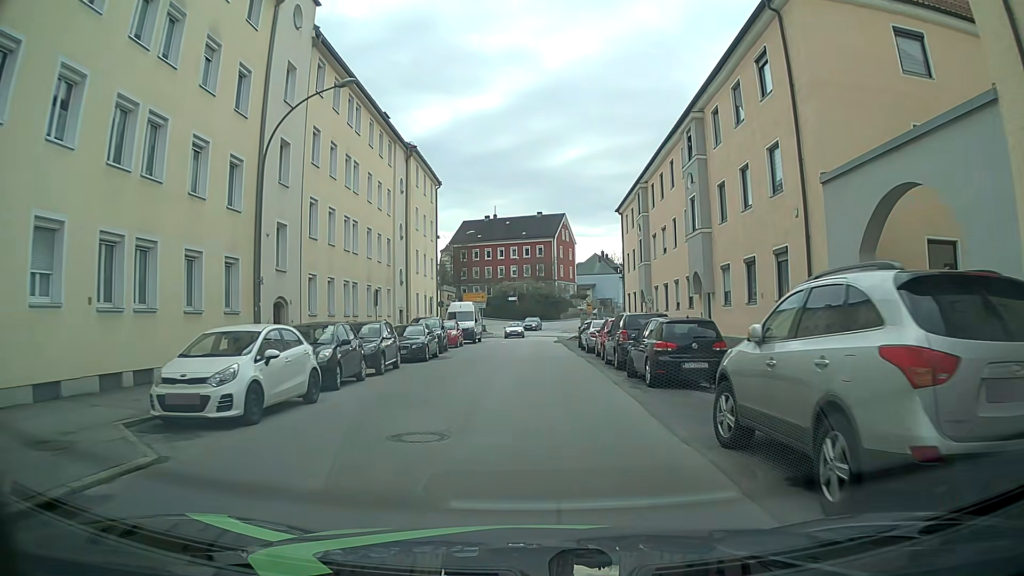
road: tertiary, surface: asphalt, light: Day
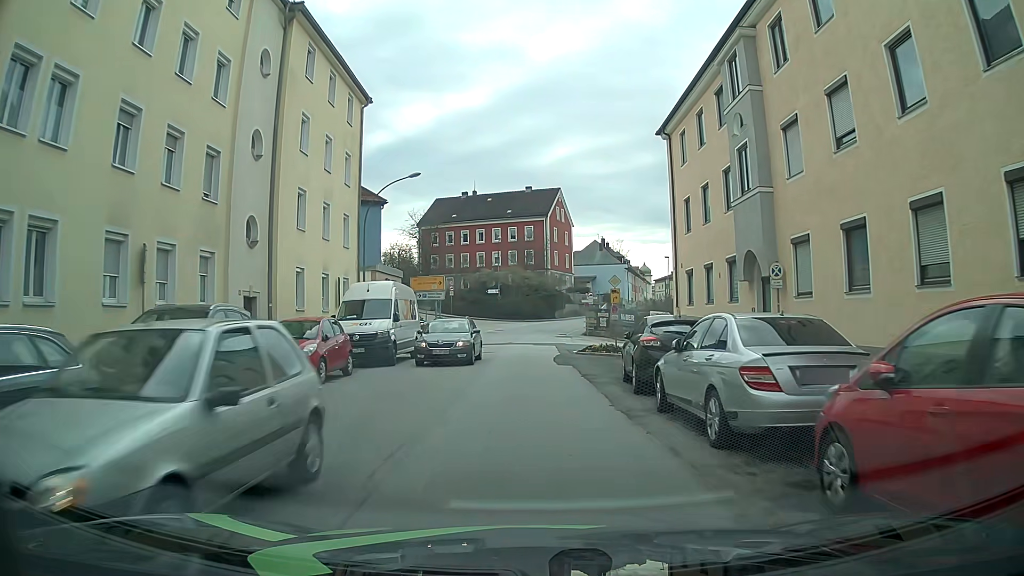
(+0.2, +22.4) m; 0°
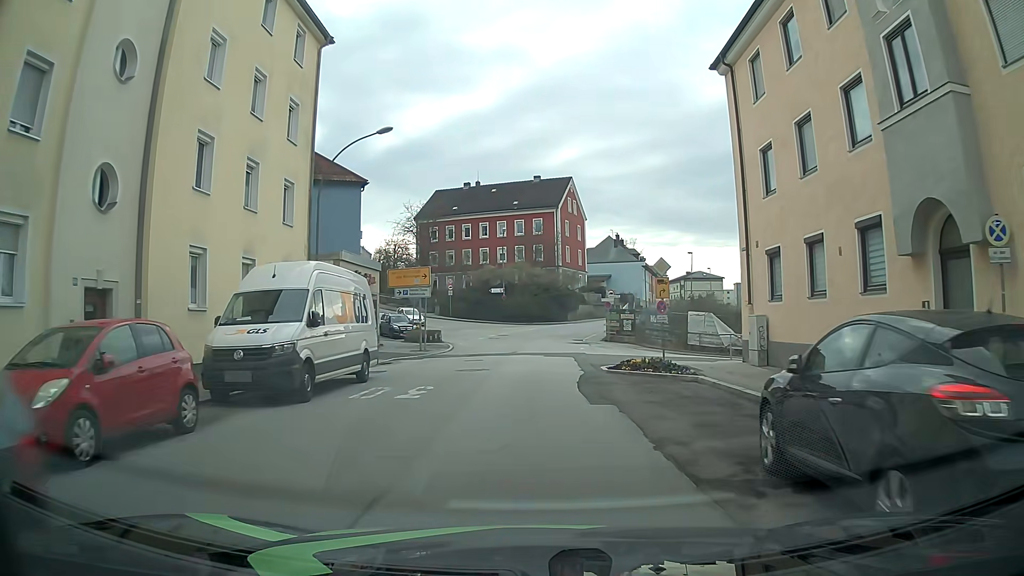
(+0.1, +9.0) m; 0°
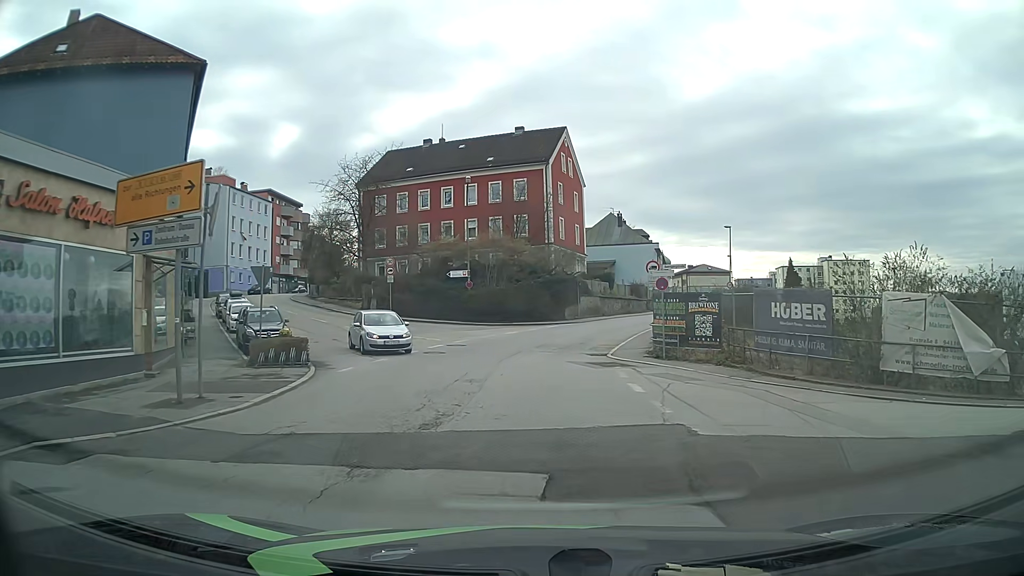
(+0.1, +22.4) m; +1°
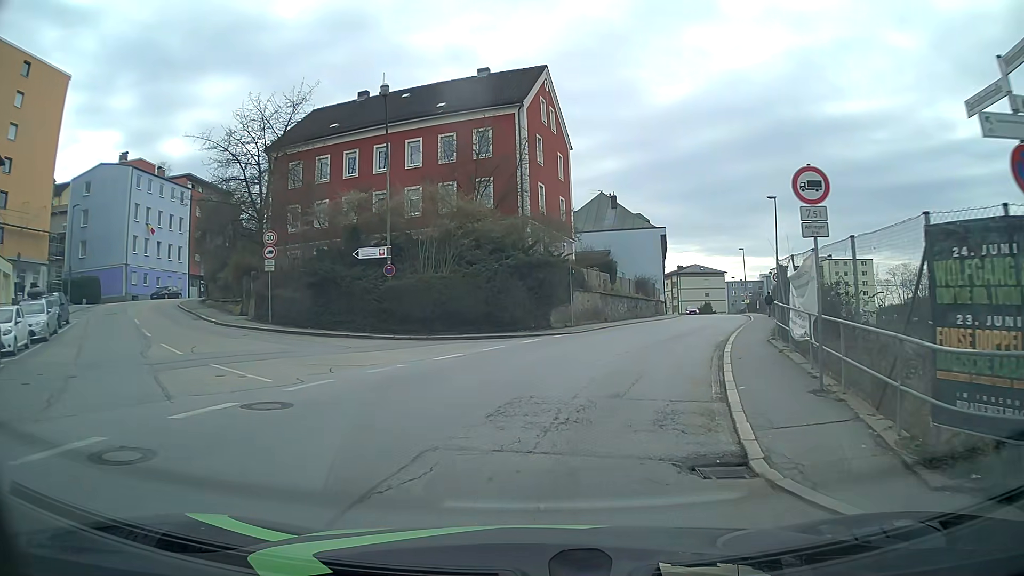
(+0.3, +17.8) m; +2°
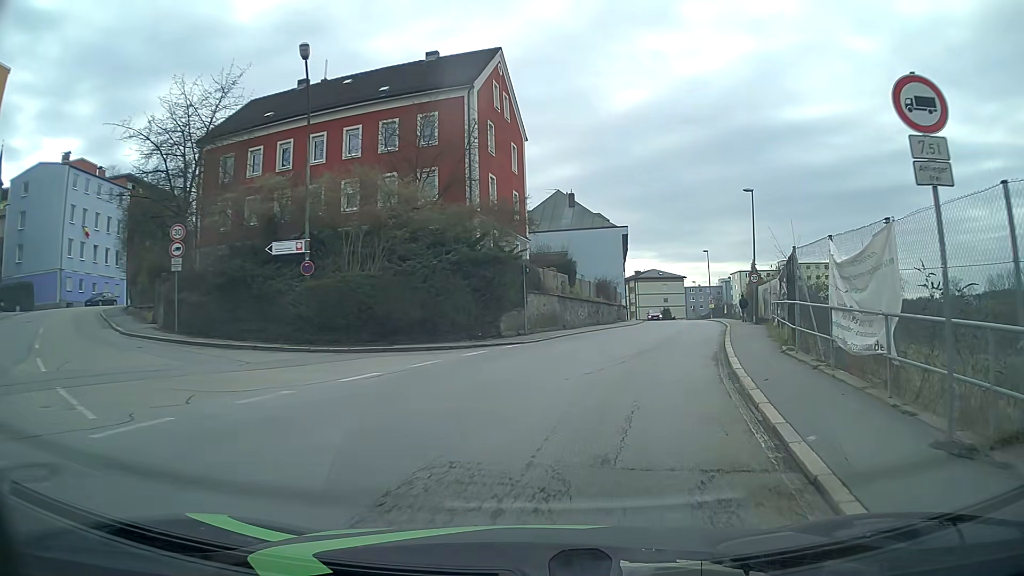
(+0.1, +4.4) m; +4°
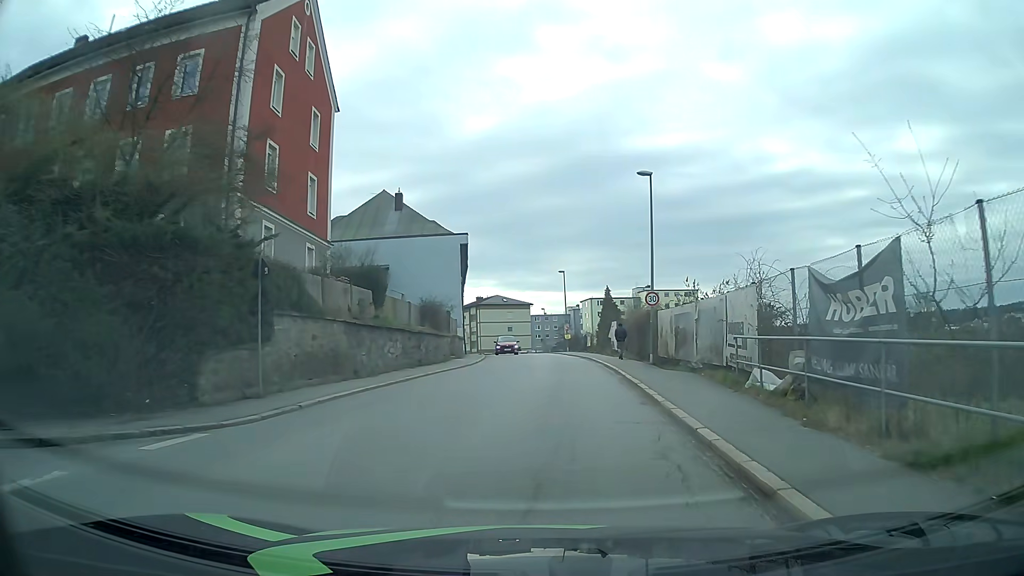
(+1.4, +12.6) m; +13°
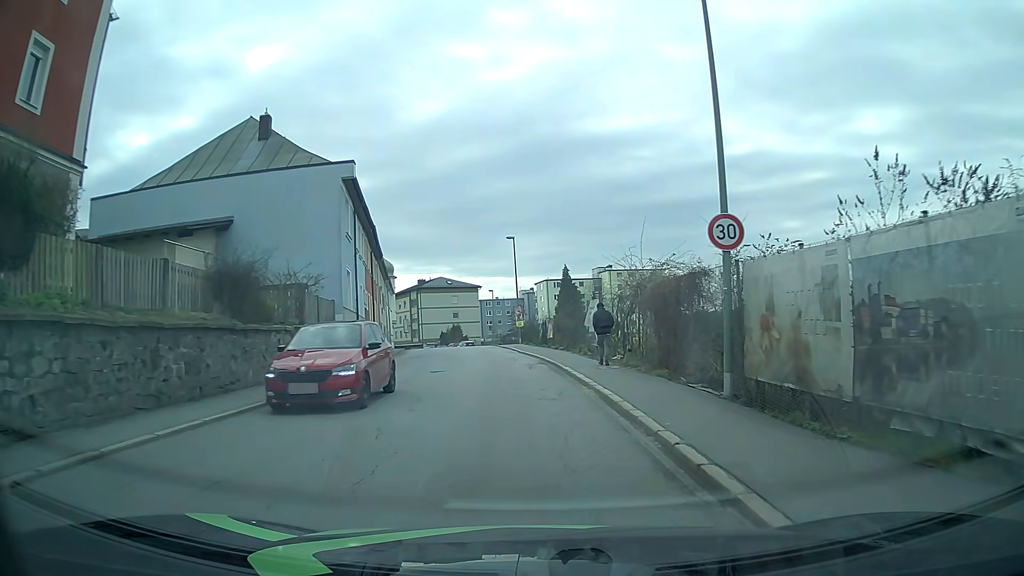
(+0.9, +16.7) m; +4°
(0, +10) (-1, +20) (-2, +30) (-3, +40) (-4, +50) (-6, +60) (-7, +70) (-9, +79) (-12, +89) (-15, +98) m
